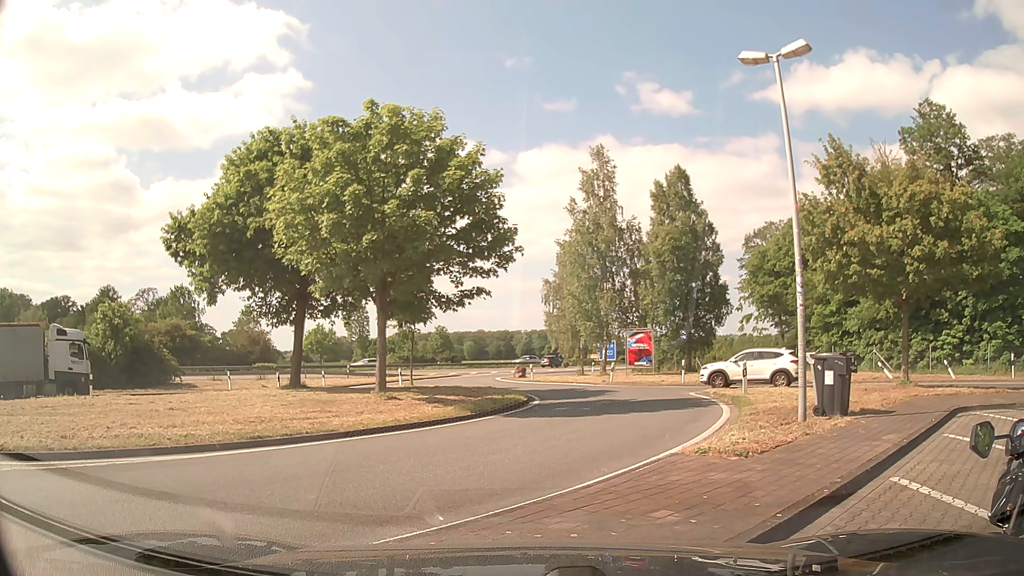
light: Day
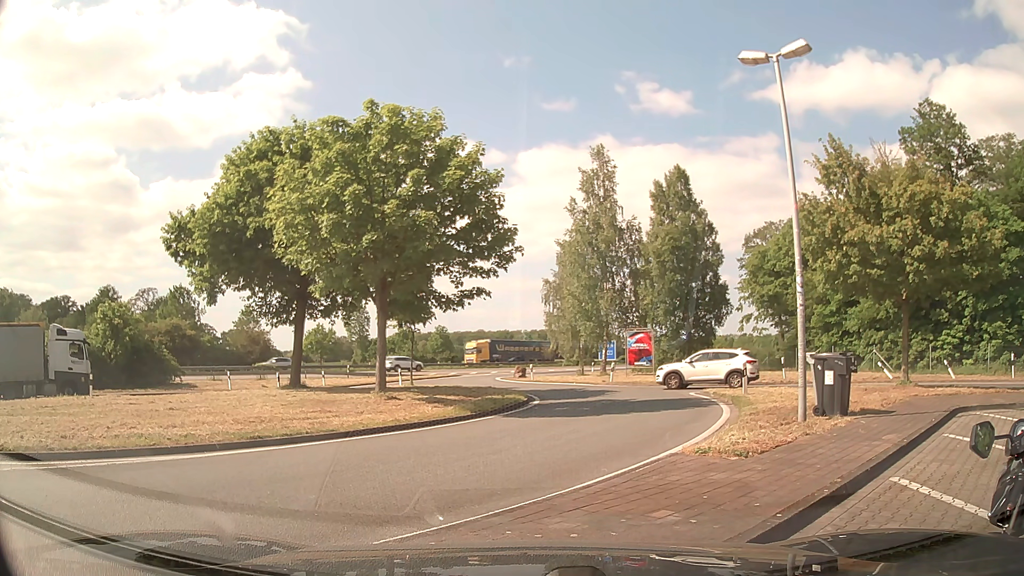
(0.0, 0.0) m; 0°
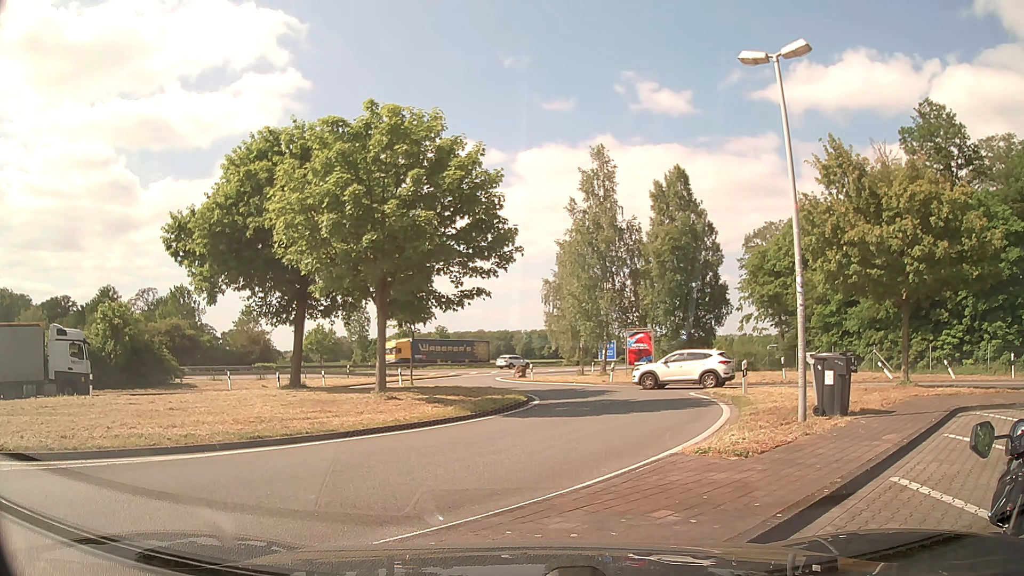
(0.0, 0.0) m; 0°
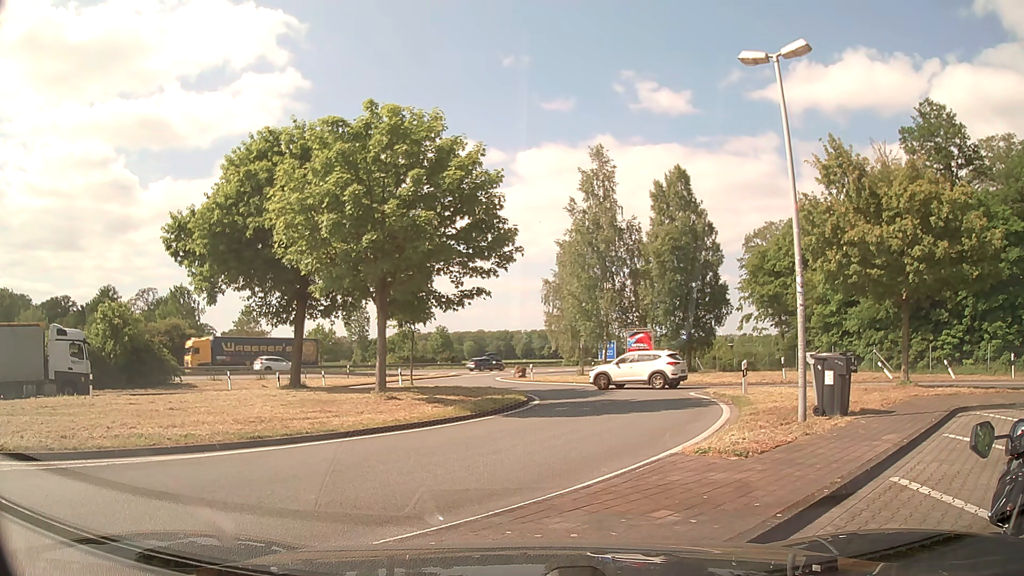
(0.0, 0.0) m; 0°
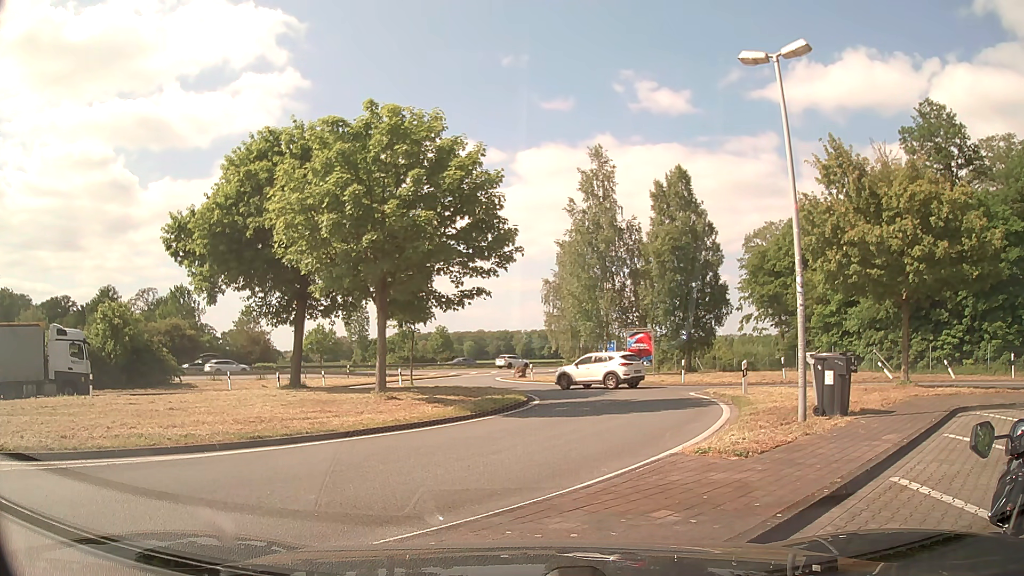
(0.0, 0.0) m; 0°
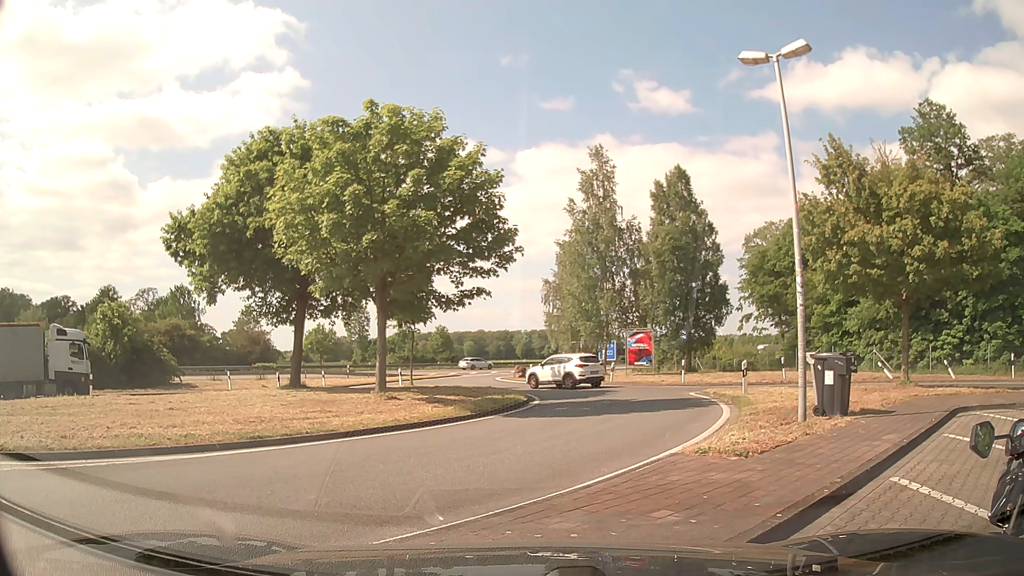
(0.0, 0.0) m; 0°
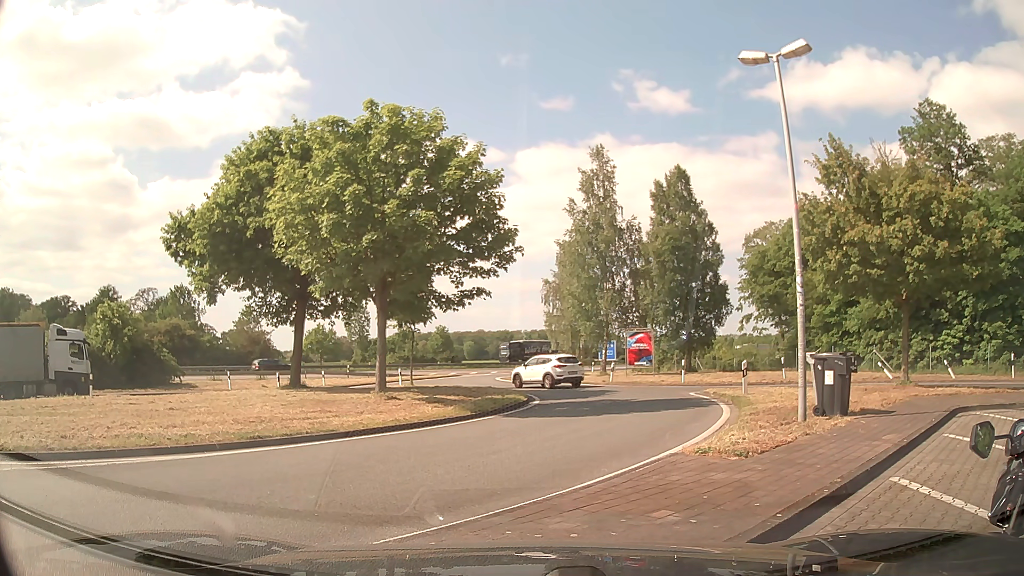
(0.0, 0.0) m; 0°
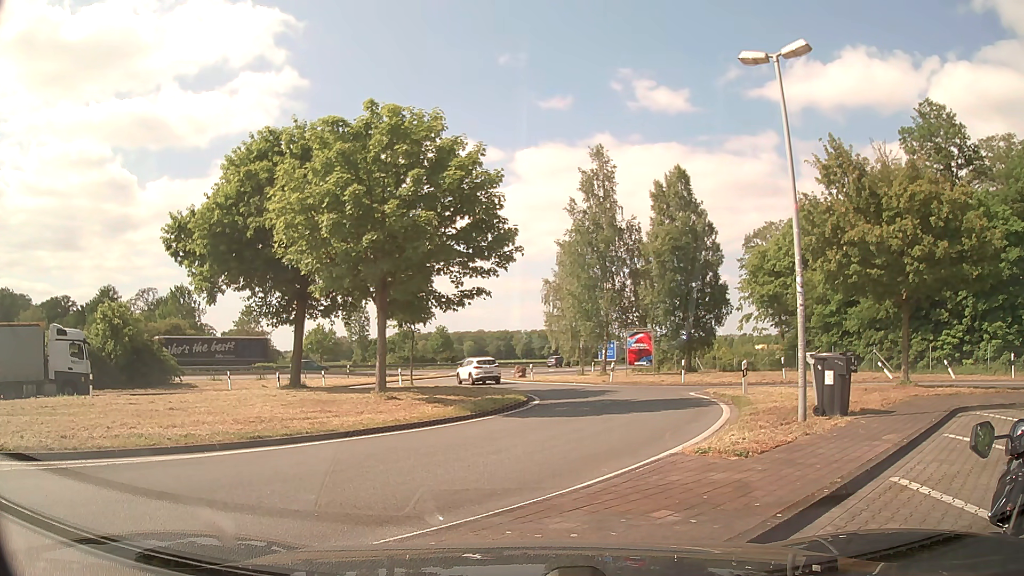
(0.0, 0.0) m; 0°
